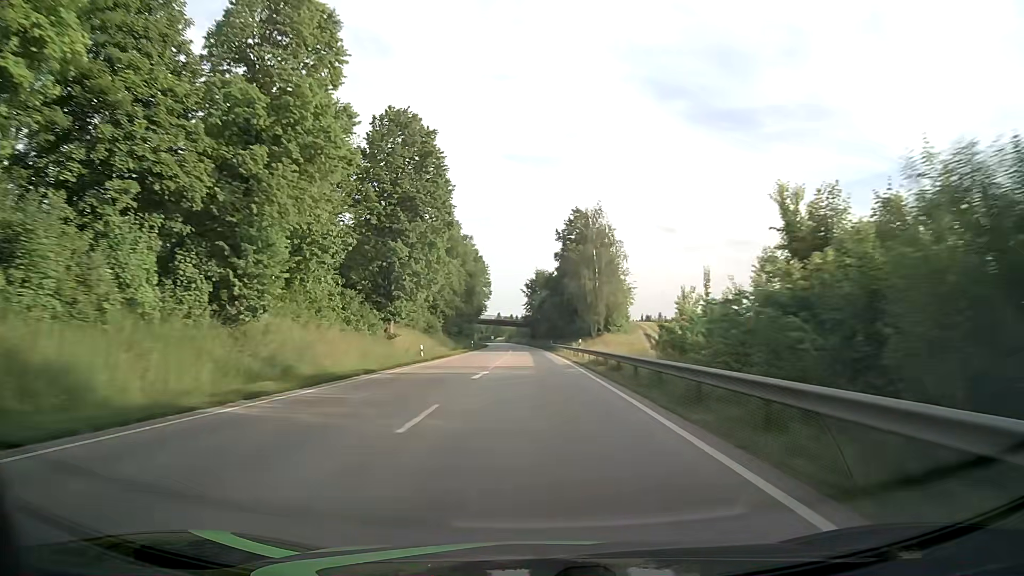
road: primary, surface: asphalt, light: Day
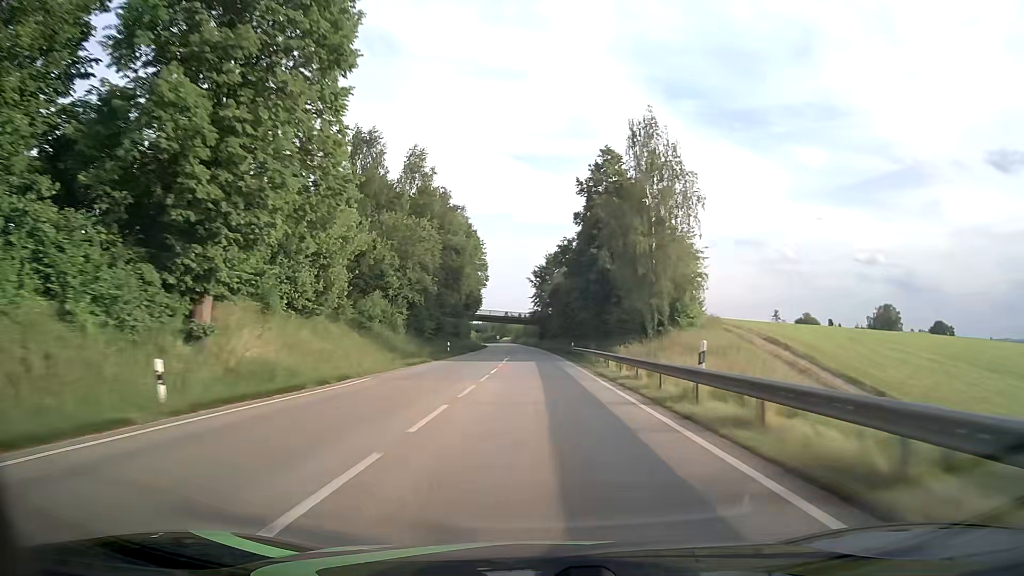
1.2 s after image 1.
(-0.3, +31.6) m; -1°
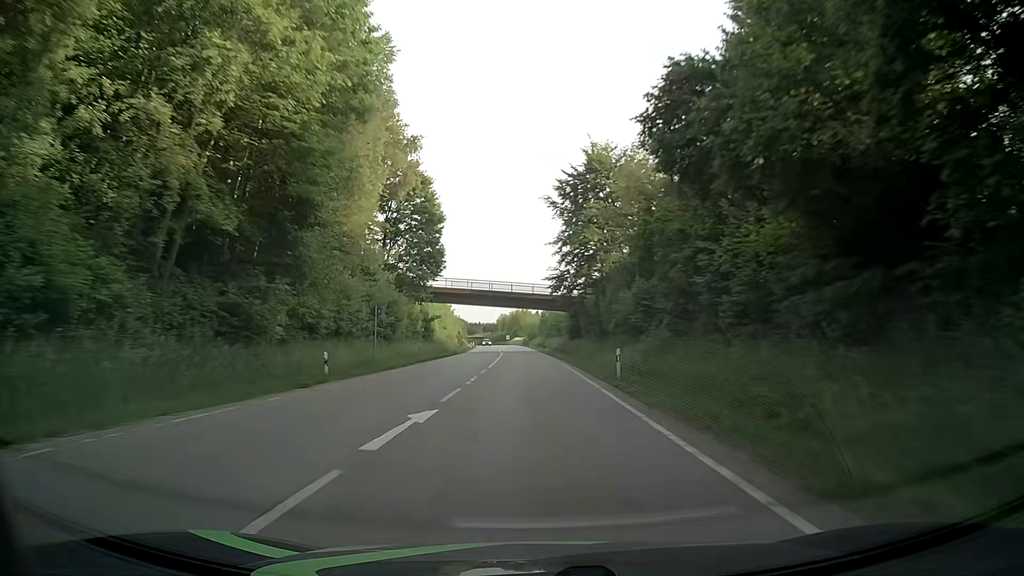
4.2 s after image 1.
(-0.8, +79.0) m; -2°
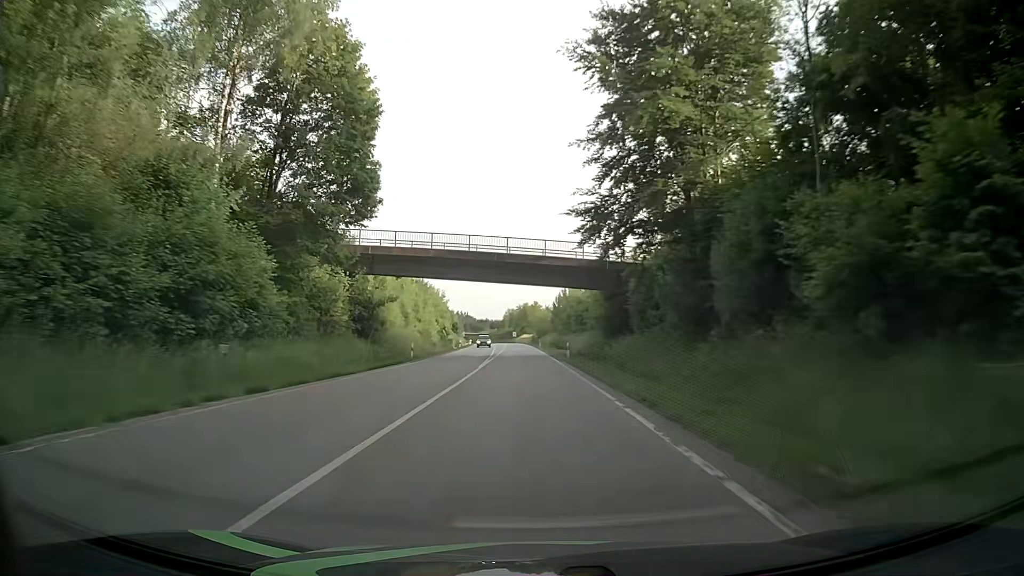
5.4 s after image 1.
(-0.2, +31.6) m; -1°
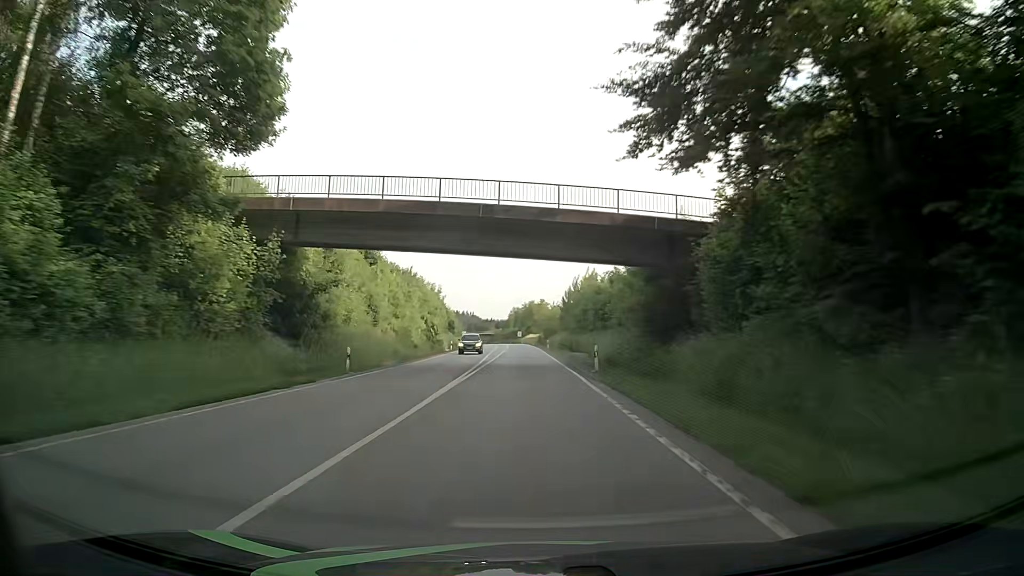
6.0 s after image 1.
(0.0, +15.8) m; -1°
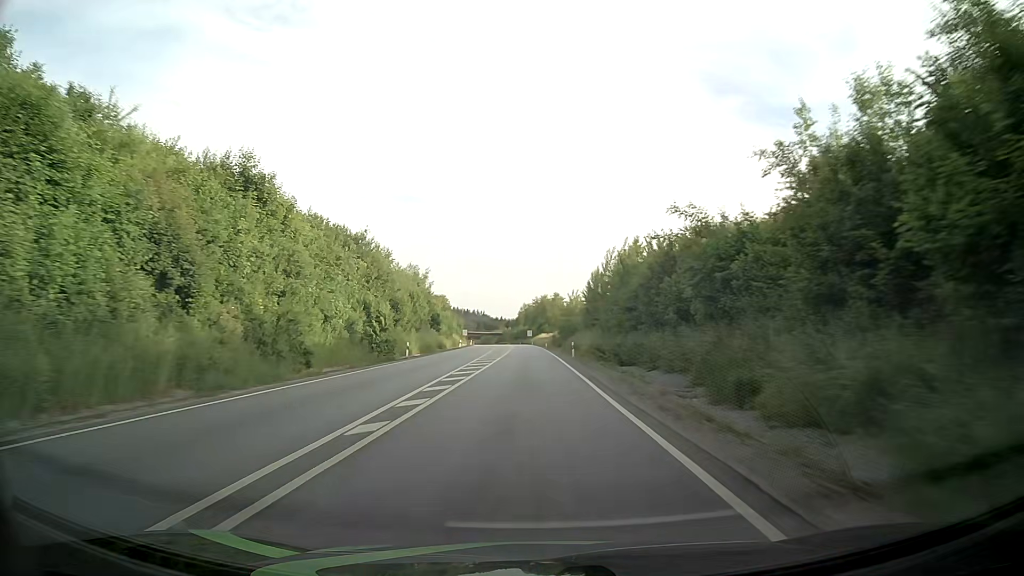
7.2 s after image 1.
(-0.1, +31.6) m; -2°
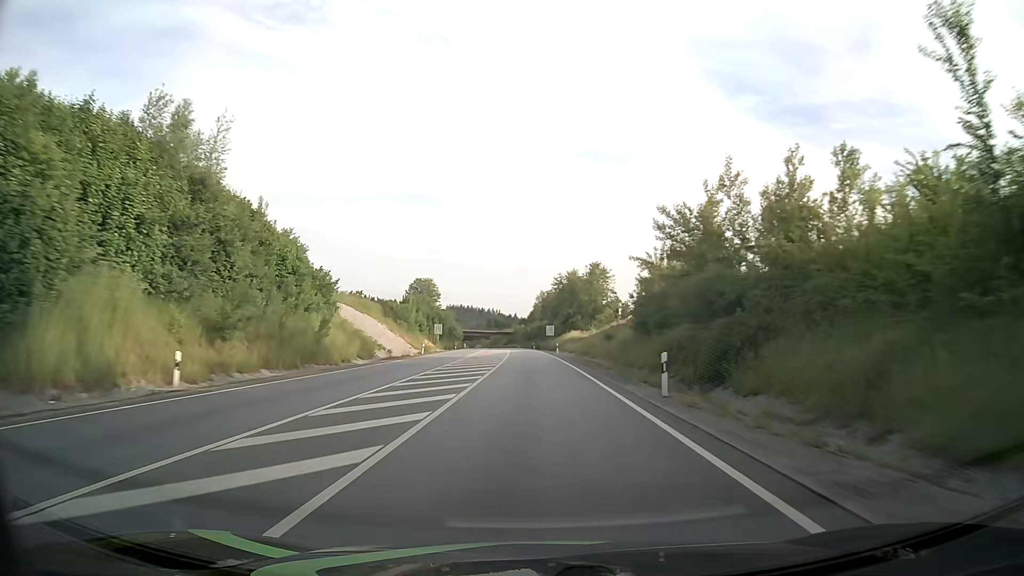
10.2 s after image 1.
(+0.4, +79.1) m; 0°
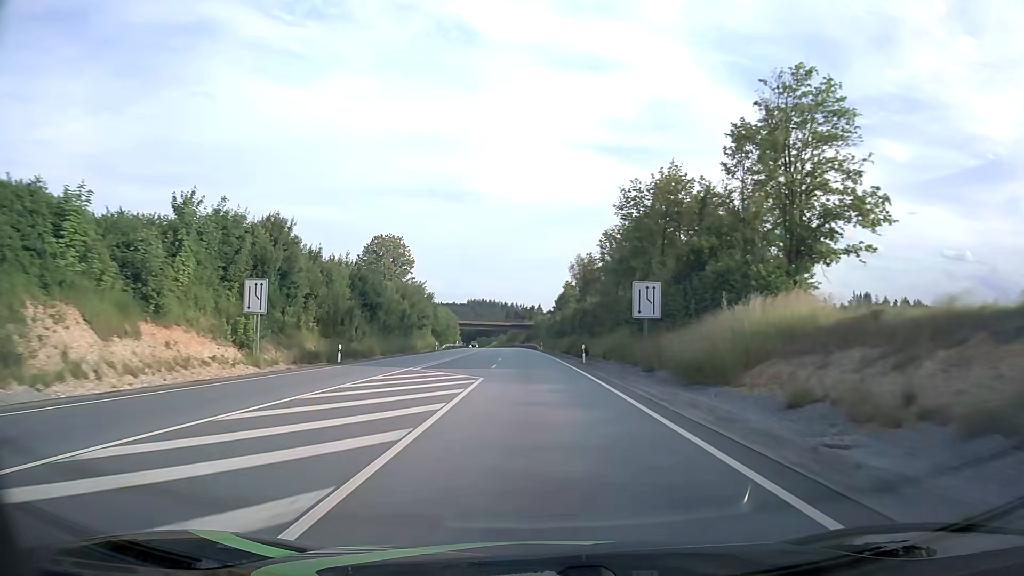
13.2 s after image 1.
(-1.4, +79.2) m; -2°
(0, +10) (0, +20) (0, +30) (0, +40) (-1, +50) (-1, +60) (-1, +70) (-2, +80) (-2, +90) (-3, +100) m
